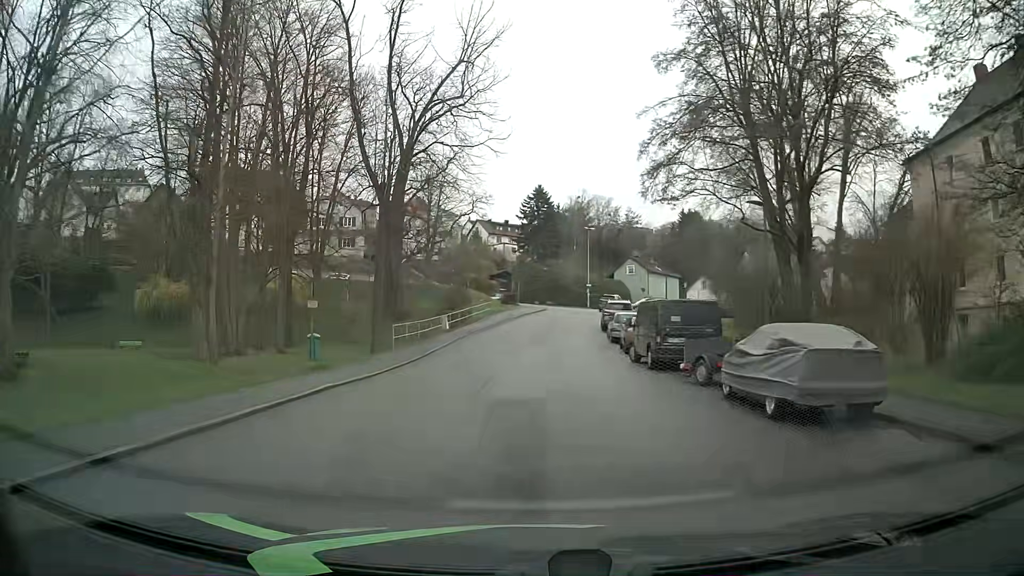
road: residential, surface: asphalt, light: Day
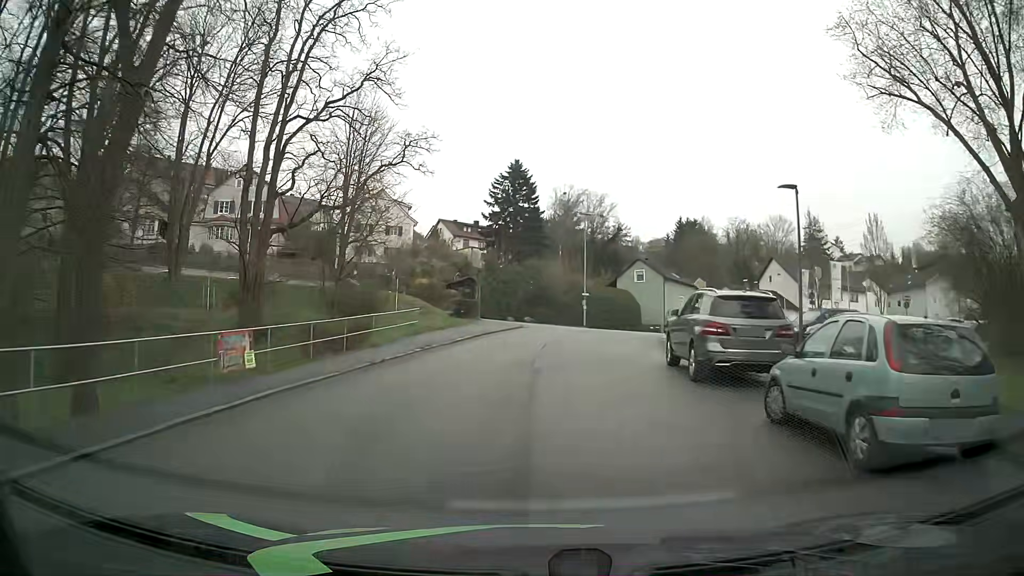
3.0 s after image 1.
(+0.6, +25.9) m; +3°
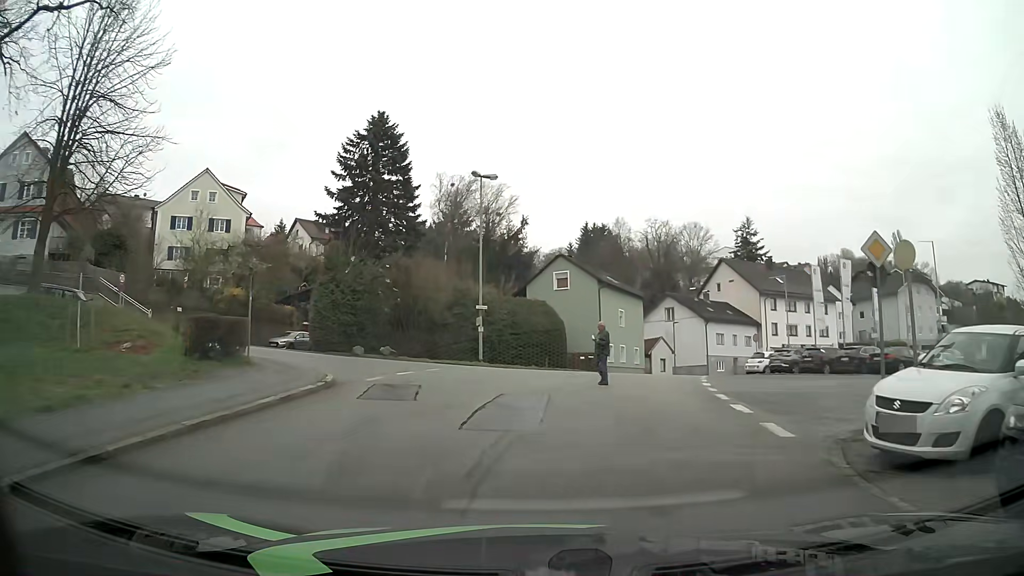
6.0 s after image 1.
(+1.0, +23.2) m; +10°
(+1, +10) (+2, +20) (+4, +30) (+7, +39) (+11, +48) (+17, +56) (+25, +63) (+34, +68) (+43, +72) (+52, +76) m
